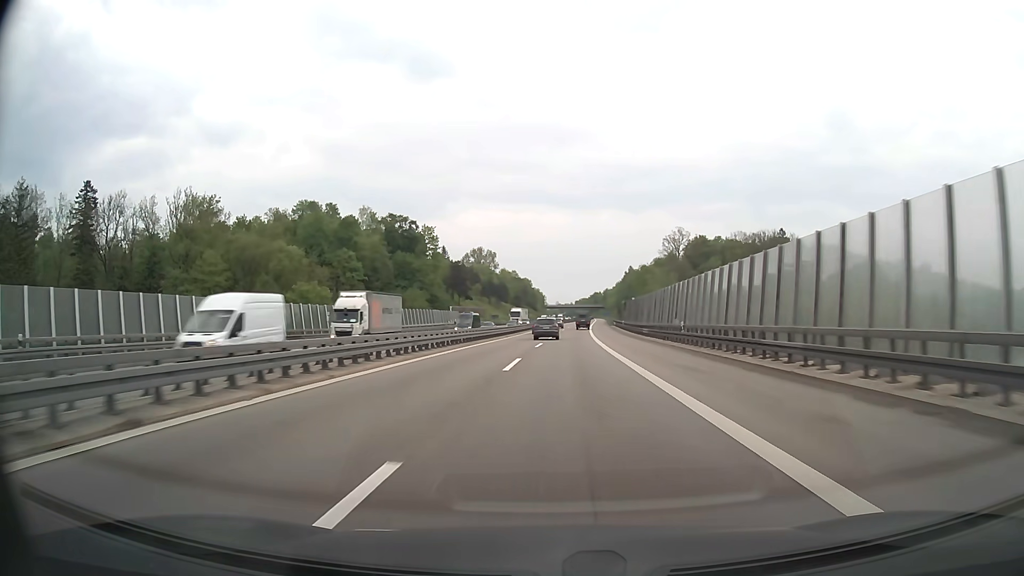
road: motorway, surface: asphalt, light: Day
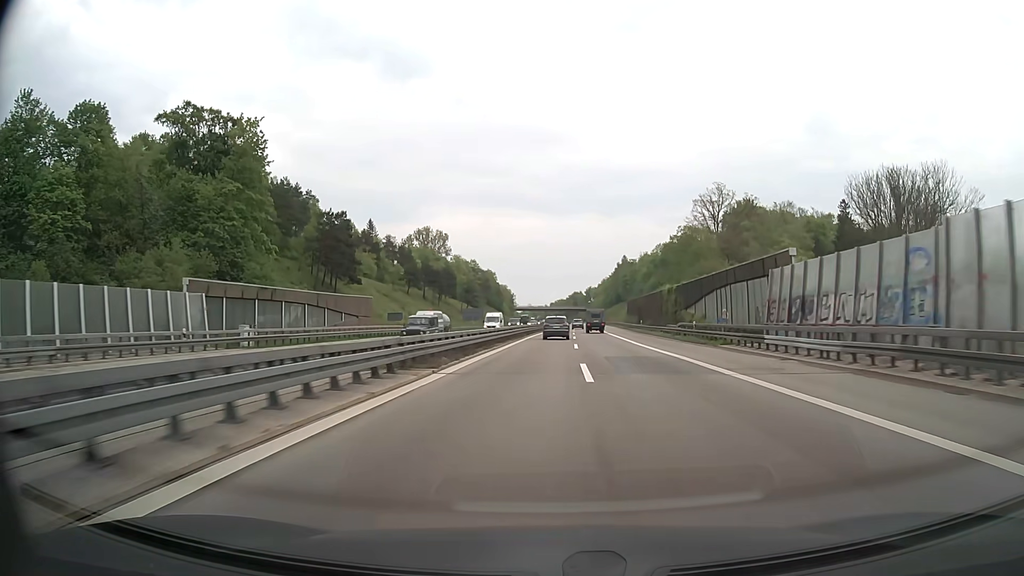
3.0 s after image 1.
(+1.4, +93.7) m; +2°
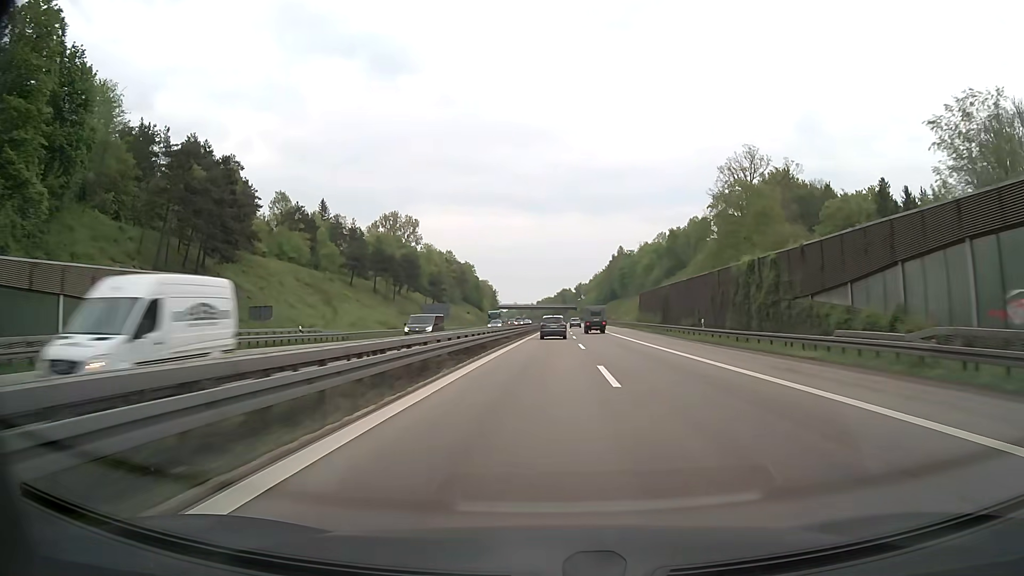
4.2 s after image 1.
(+0.4, +37.4) m; +1°
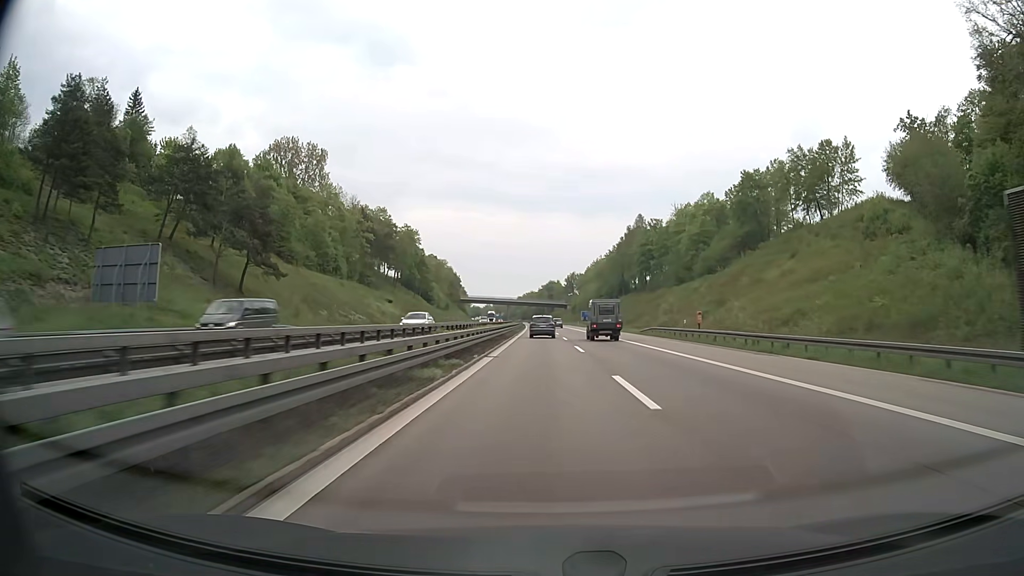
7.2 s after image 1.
(+1.3, +93.3) m; +1°
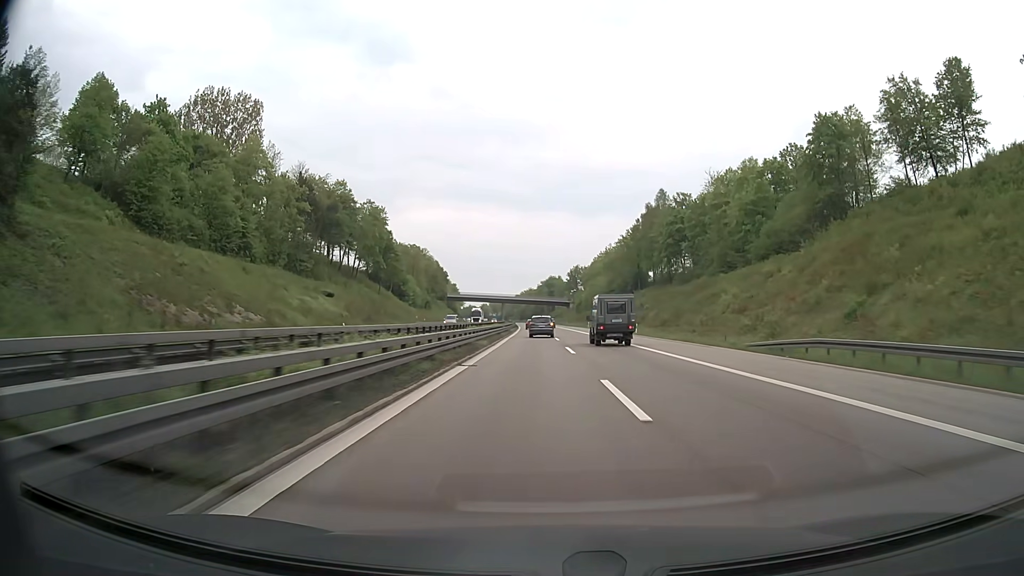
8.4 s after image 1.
(+0.1, +37.1) m; 0°
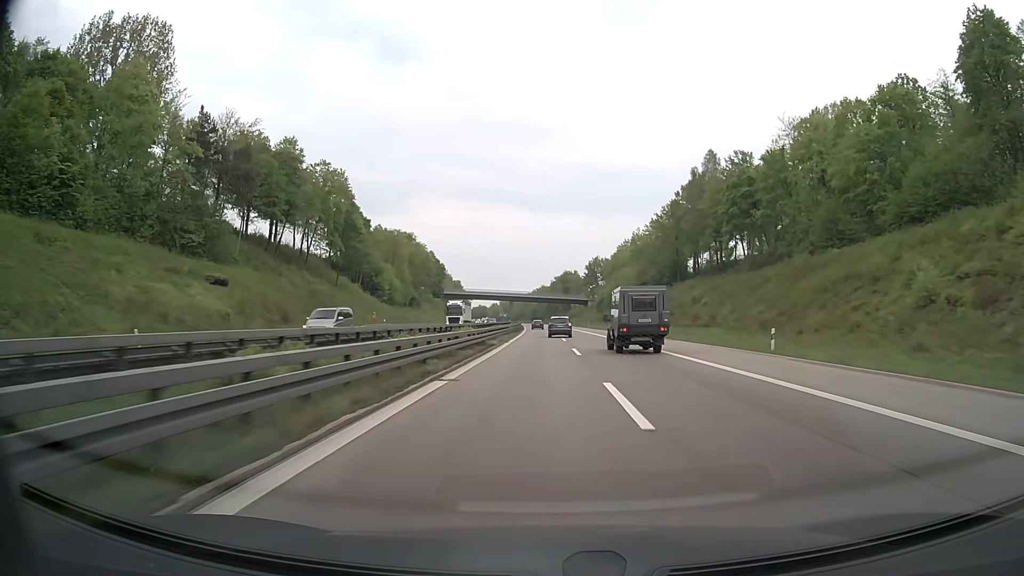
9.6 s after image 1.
(-0.3, +37.0) m; -1°
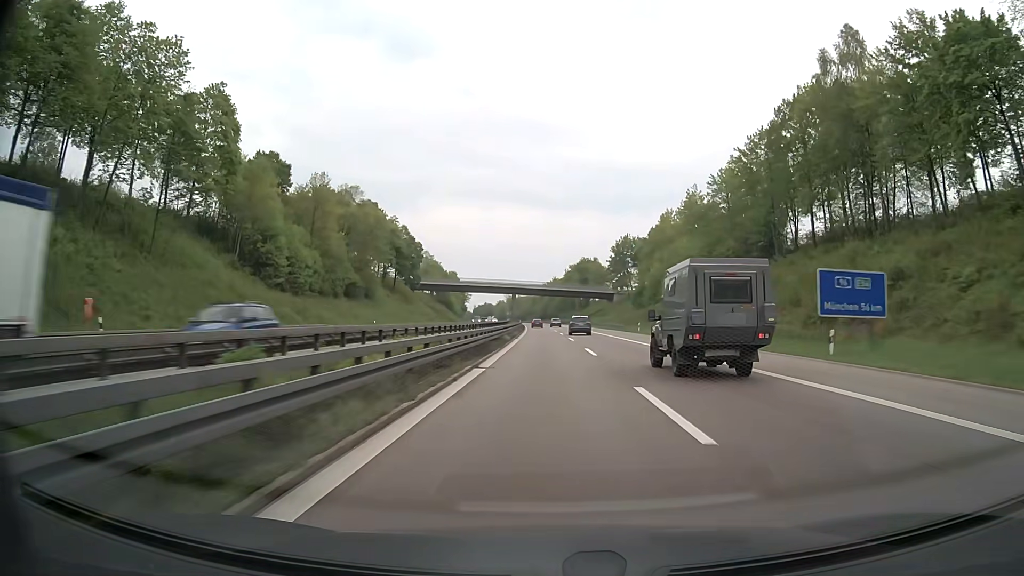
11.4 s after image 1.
(-0.6, +55.3) m; -1°
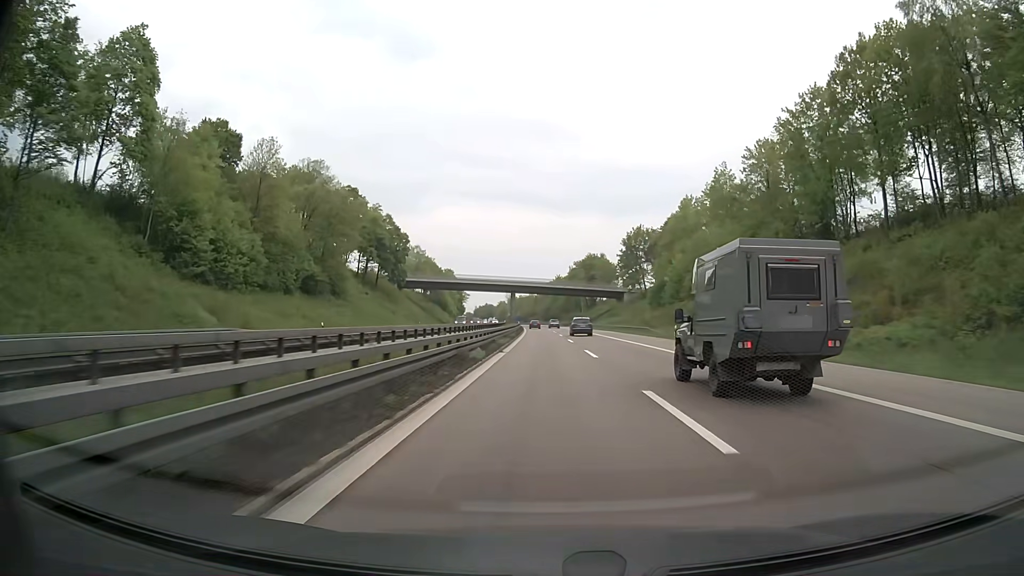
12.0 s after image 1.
(0.0, +18.4) m; 0°
(0, +10) (0, +20) (0, +30) (0, +40) (-1, +50) (-1, +60) (-1, +70) (-1, +80) (-2, +90) (-2, +100) m
